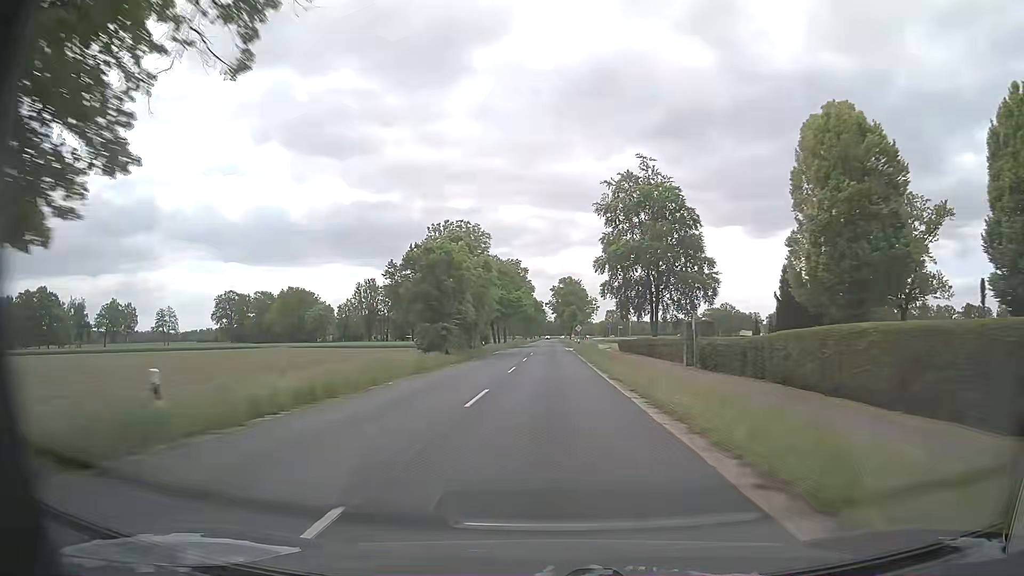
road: secondary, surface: asphalt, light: Day
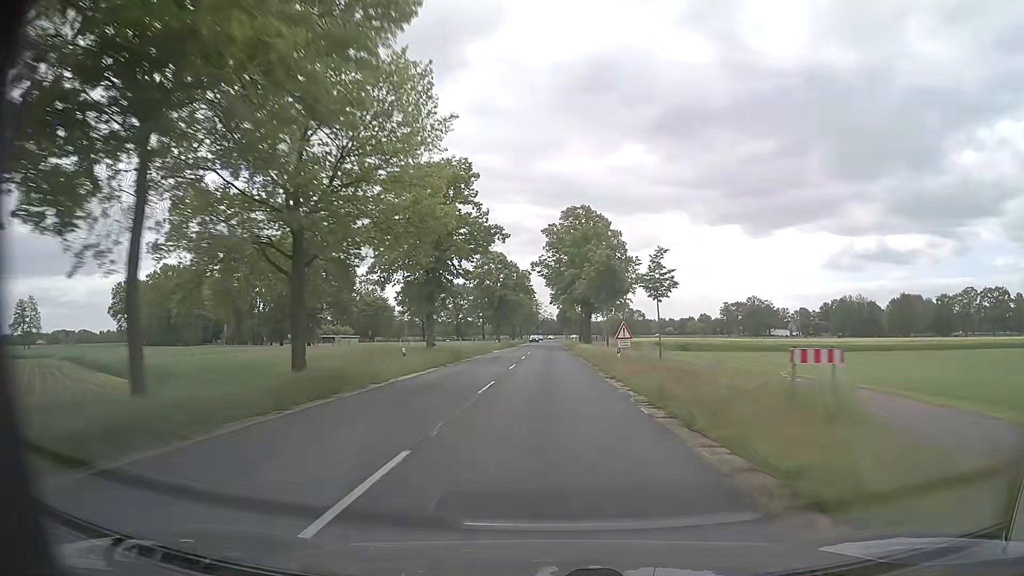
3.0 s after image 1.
(+0.5, +81.5) m; 0°
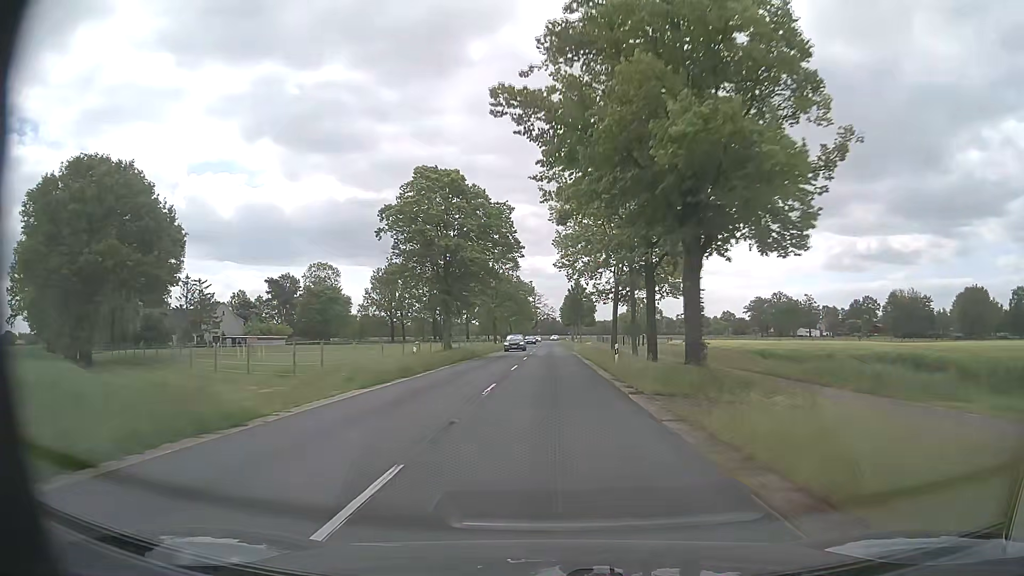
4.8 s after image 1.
(+0.1, +48.9) m; 0°
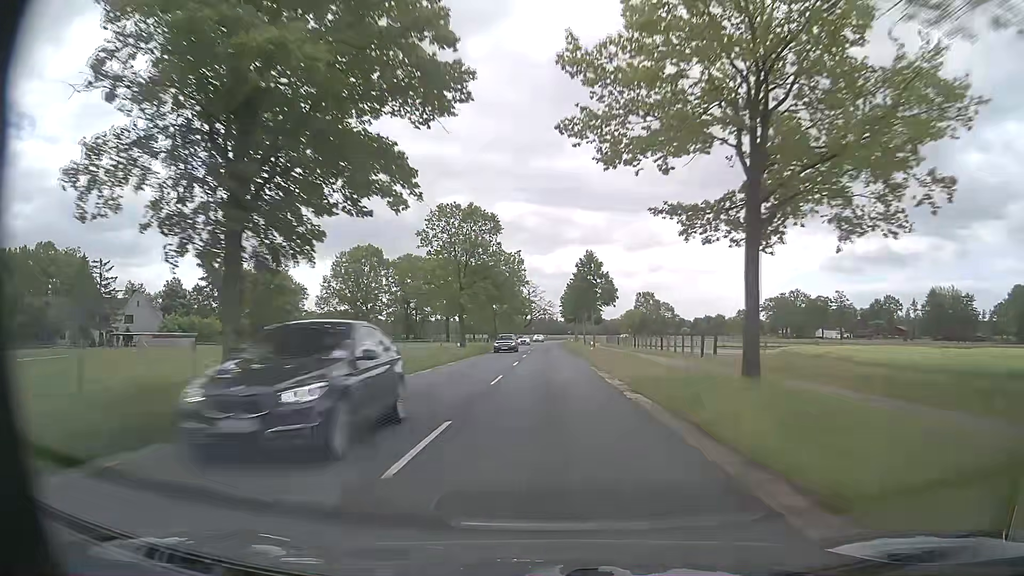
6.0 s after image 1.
(+0.1, +32.6) m; 0°
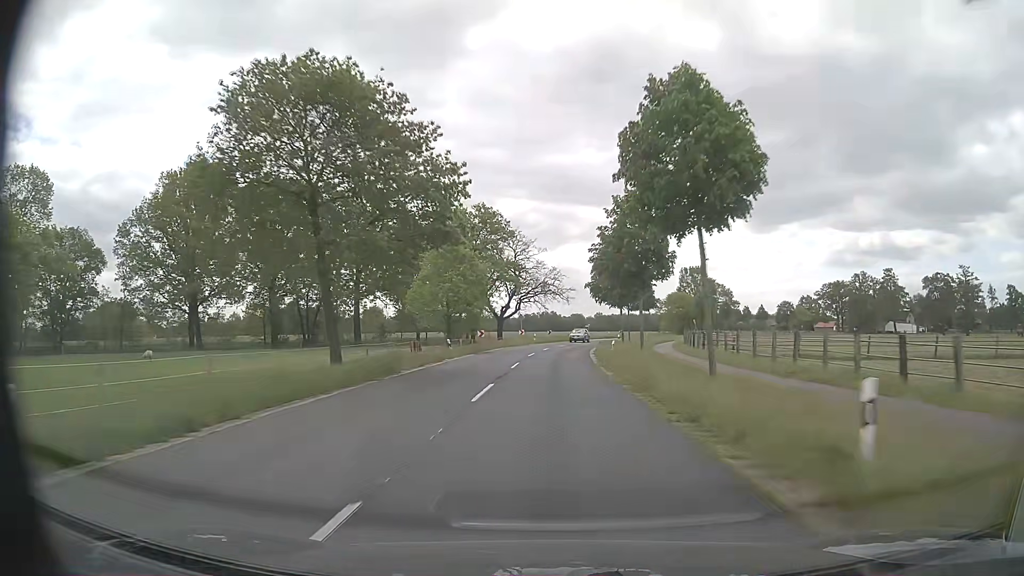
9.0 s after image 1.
(0.0, +76.7) m; -1°
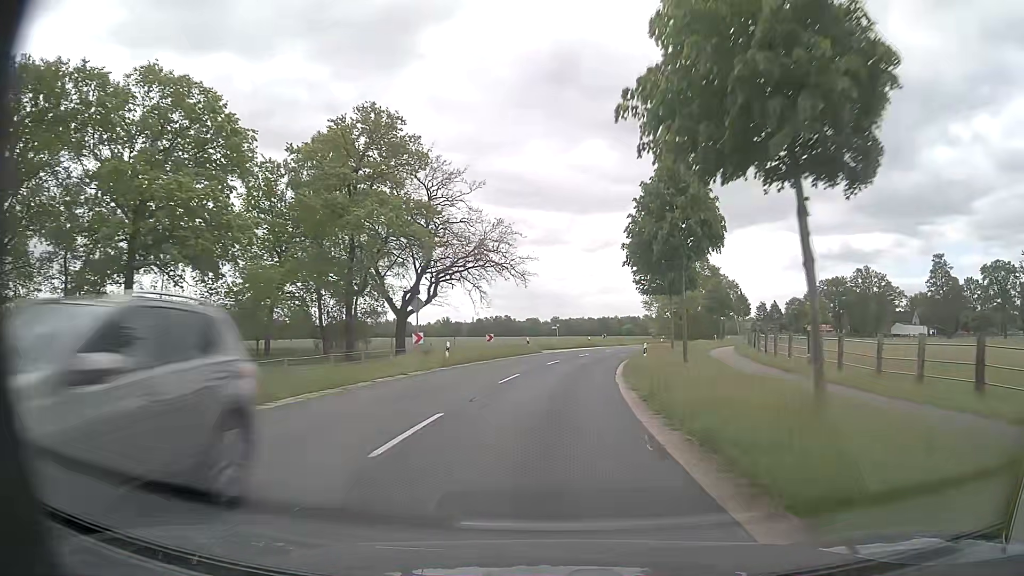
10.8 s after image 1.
(+1.2, +41.5) m; +4°
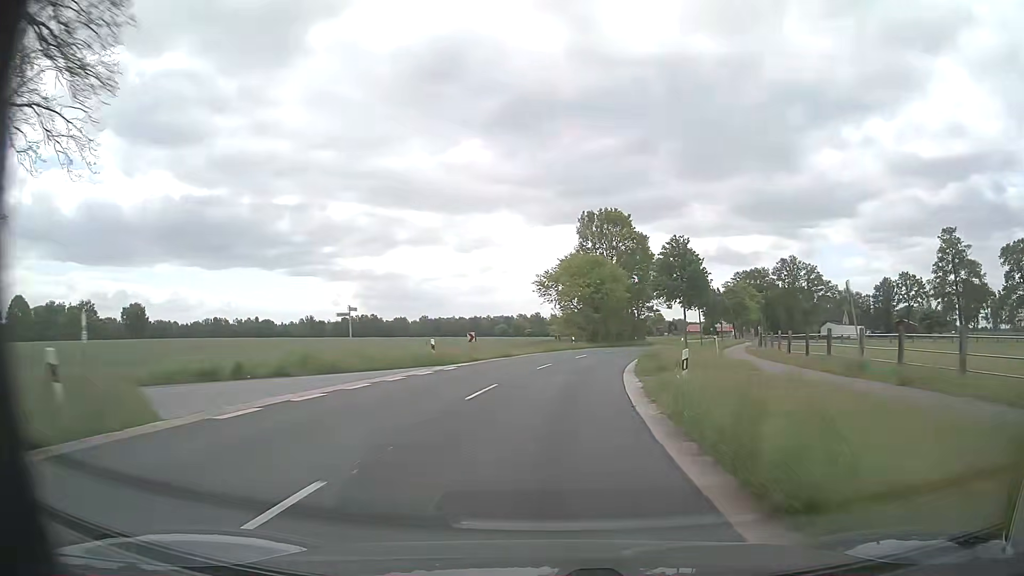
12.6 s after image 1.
(+3.5, +41.3) m; +11°
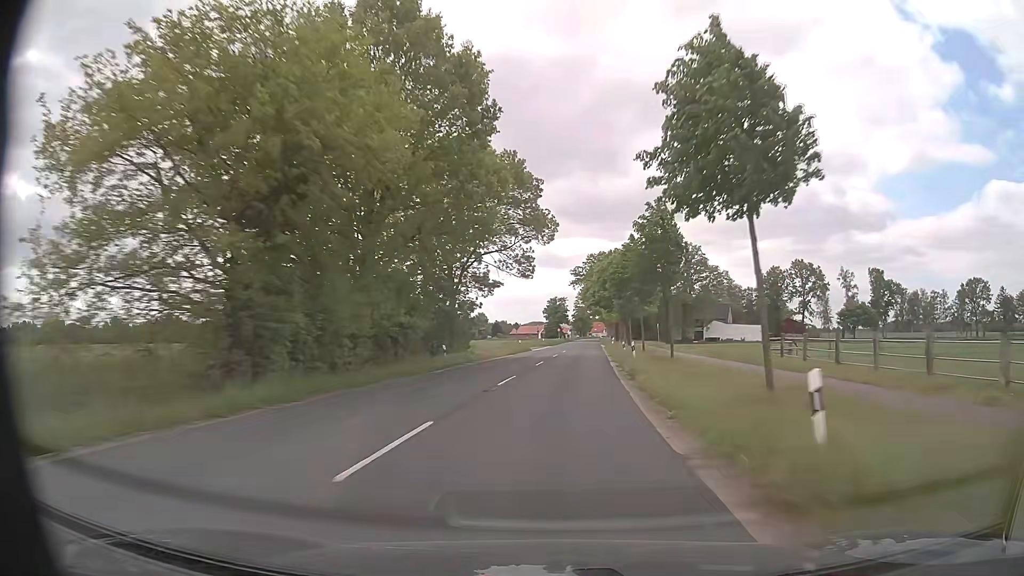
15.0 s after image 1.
(+7.5, +54.6) m; +15°
(0, +10) (+1, +20) (+1, +30) (+2, +40) (+2, +50) (+3, +60) (+4, +70) (+4, +80) (+5, +90) (+6, +100) m
